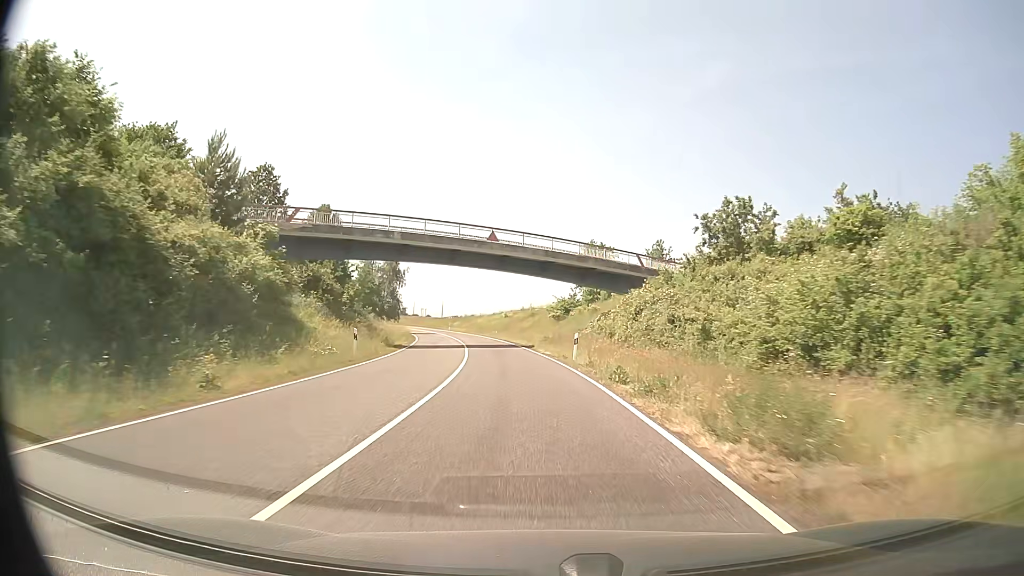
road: secondary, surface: asphalt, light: Day
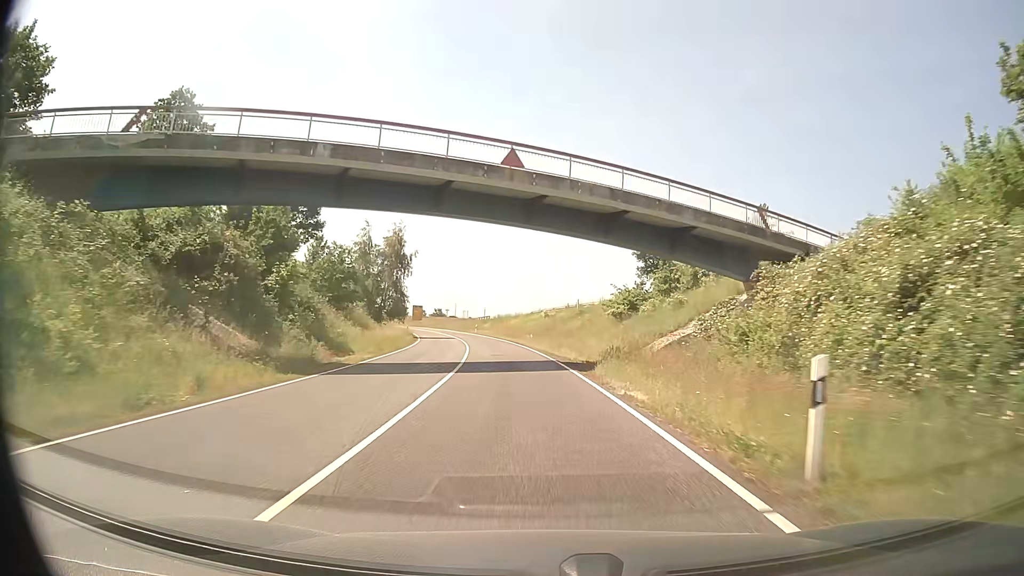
(-0.7, +21.5) m; -4°
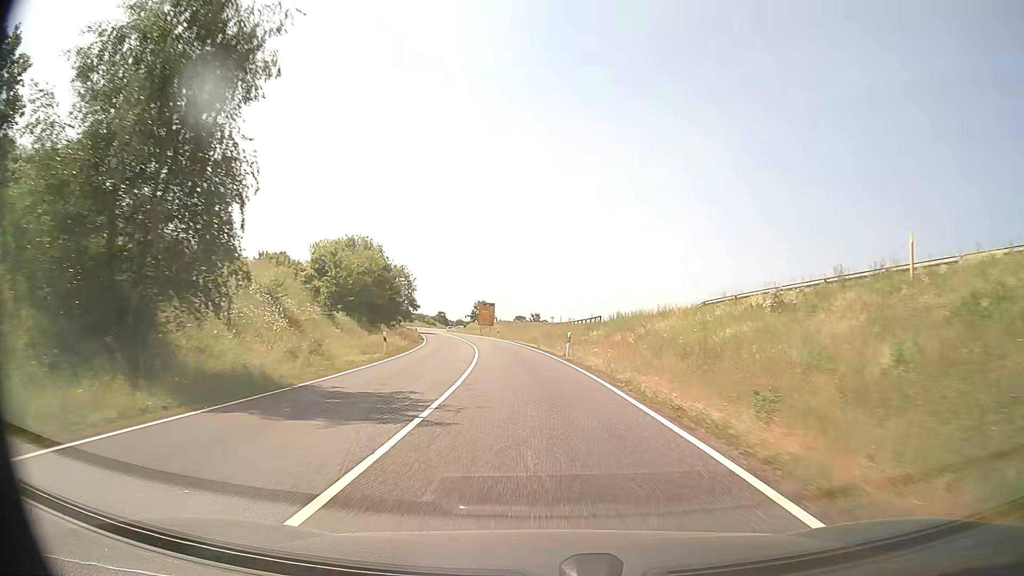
(-4.3, +53.8) m; -9°
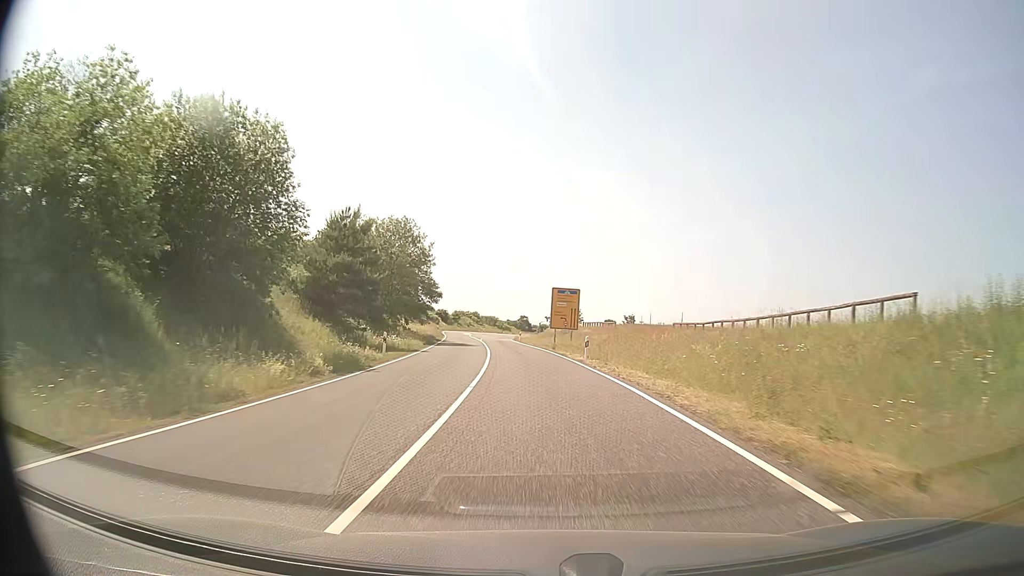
(-2.7, +43.2) m; -7°
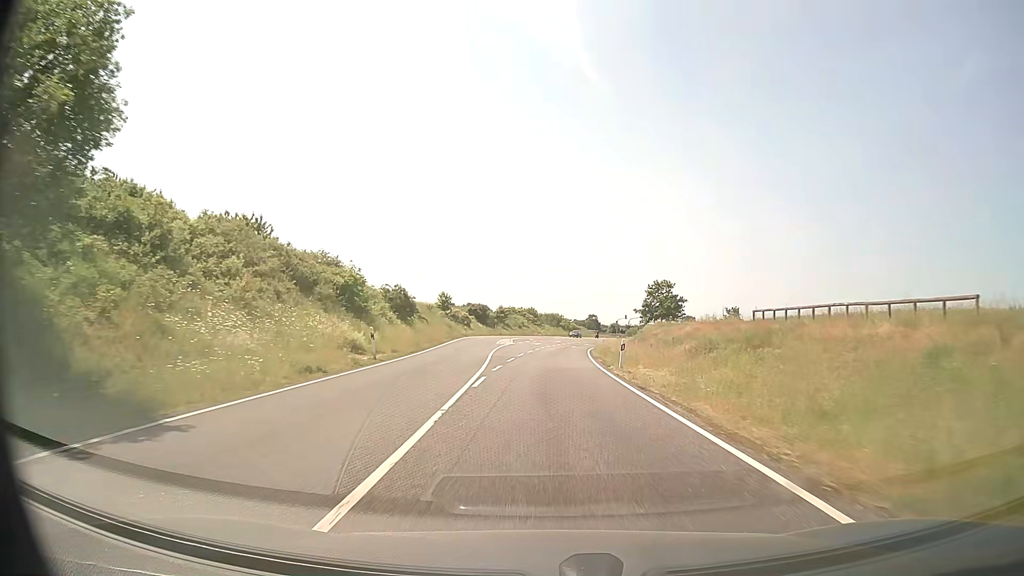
(-3.0, +53.3) m; -6°
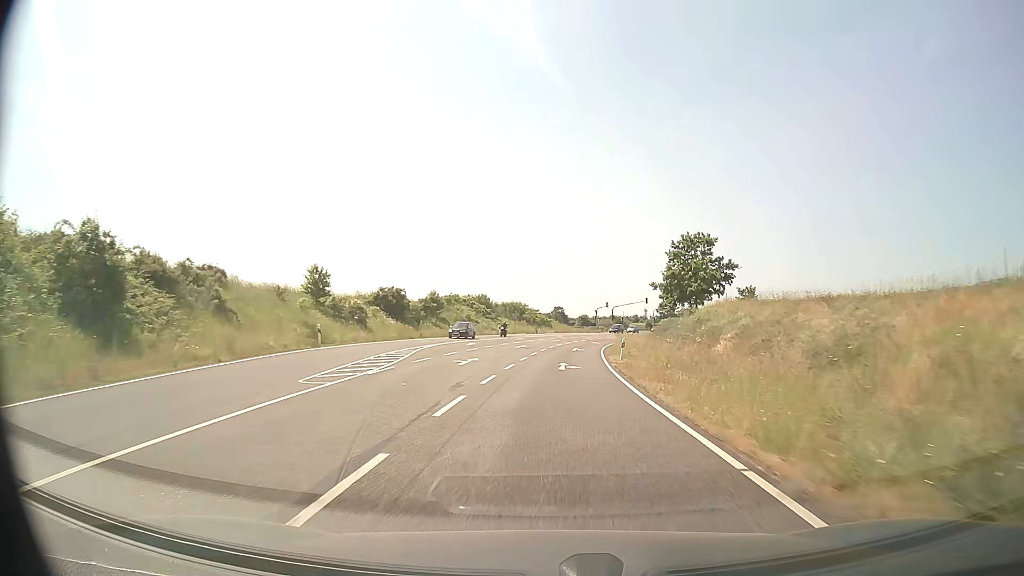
(+0.8, +41.9) m; +3°
